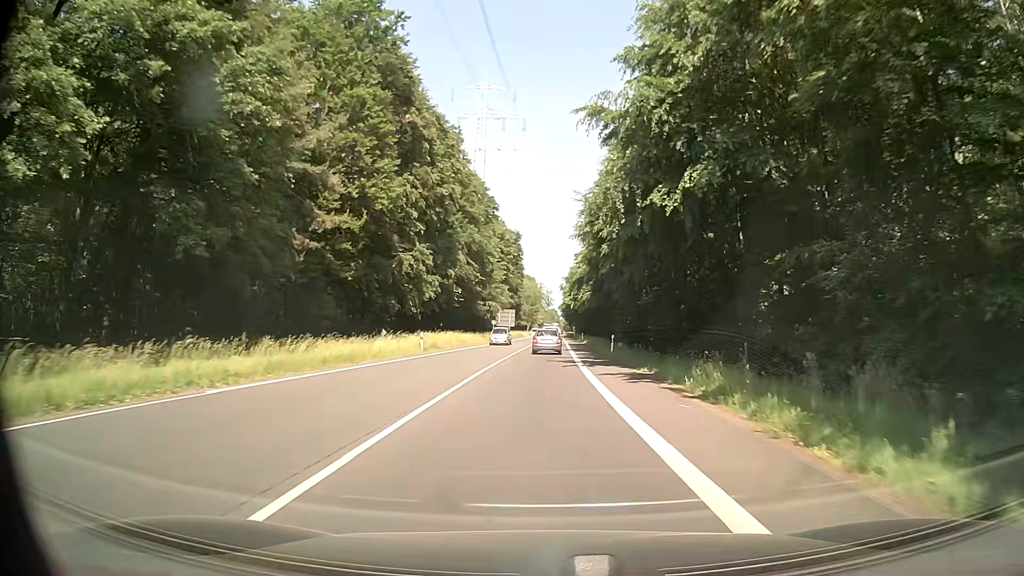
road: secondary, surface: asphalt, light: Day
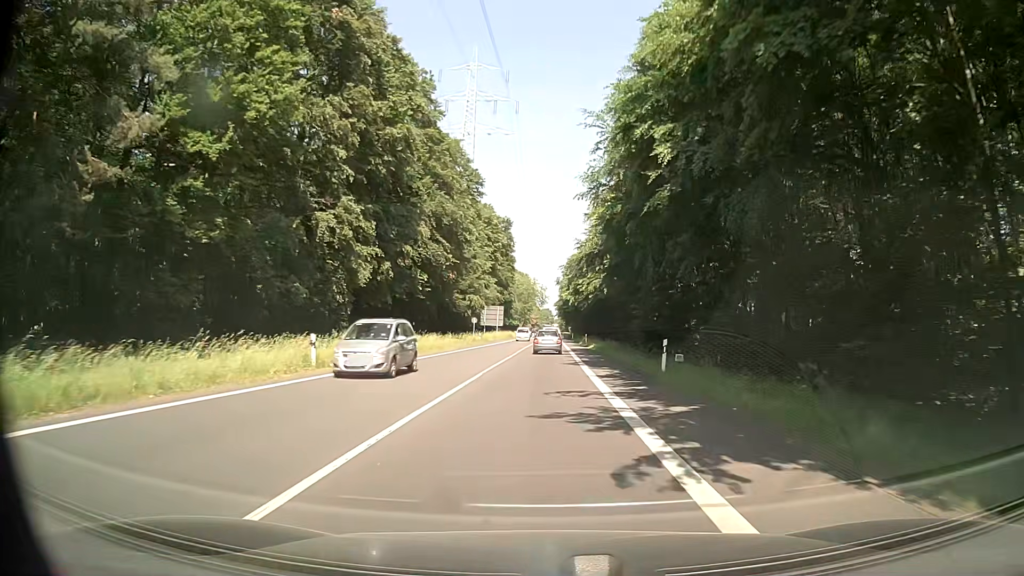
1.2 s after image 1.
(0.0, +19.2) m; 0°
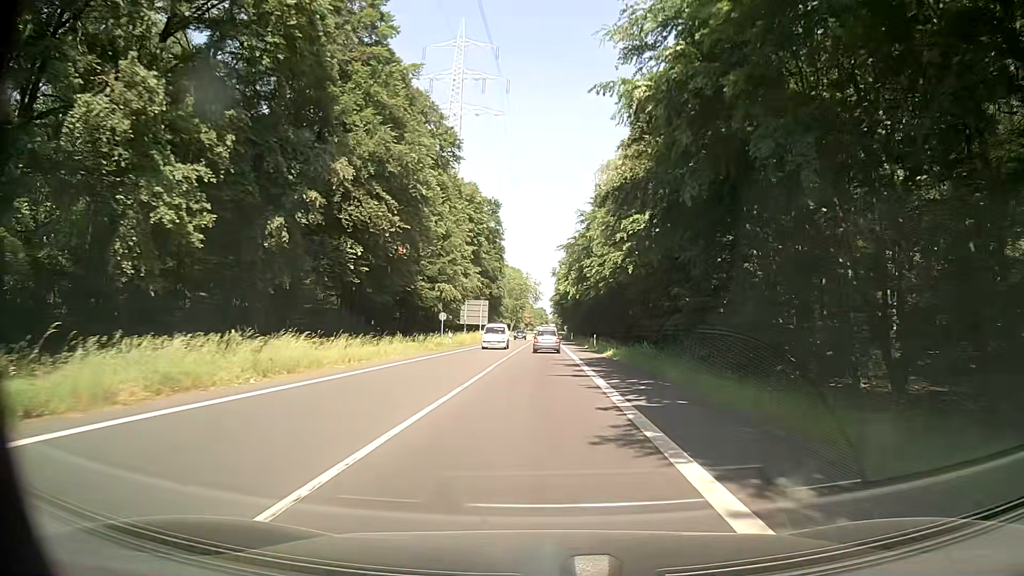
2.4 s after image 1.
(+0.2, +19.6) m; +1°
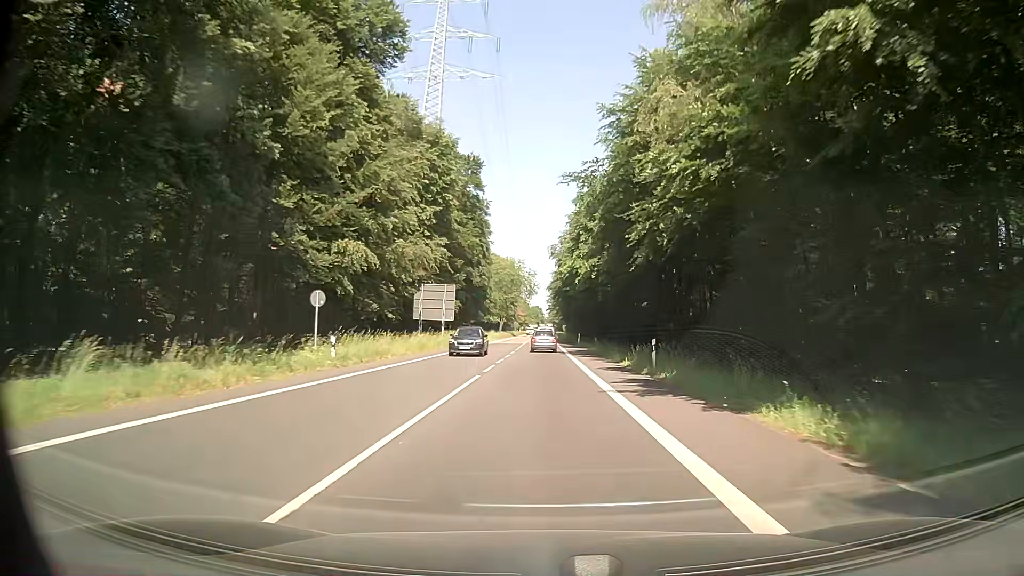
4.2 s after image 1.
(+0.2, +30.2) m; +1°
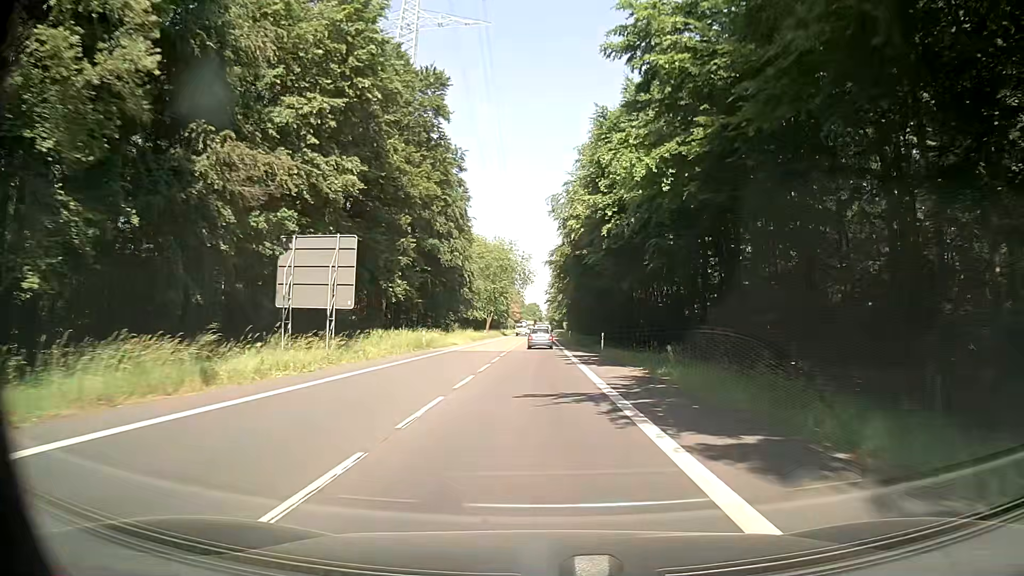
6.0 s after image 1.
(-0.4, +30.8) m; -1°
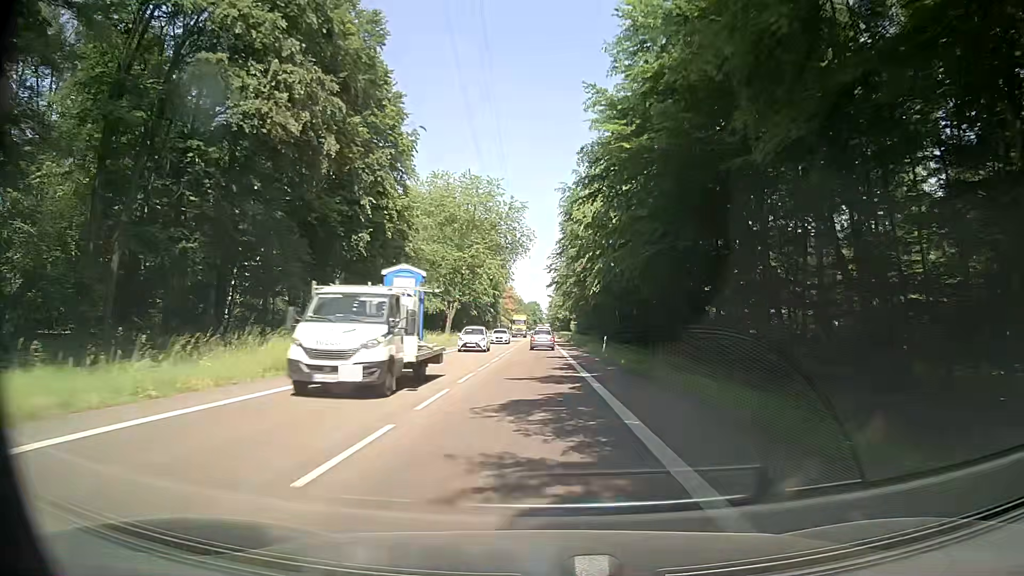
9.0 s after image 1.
(0.0, +52.2) m; -1°
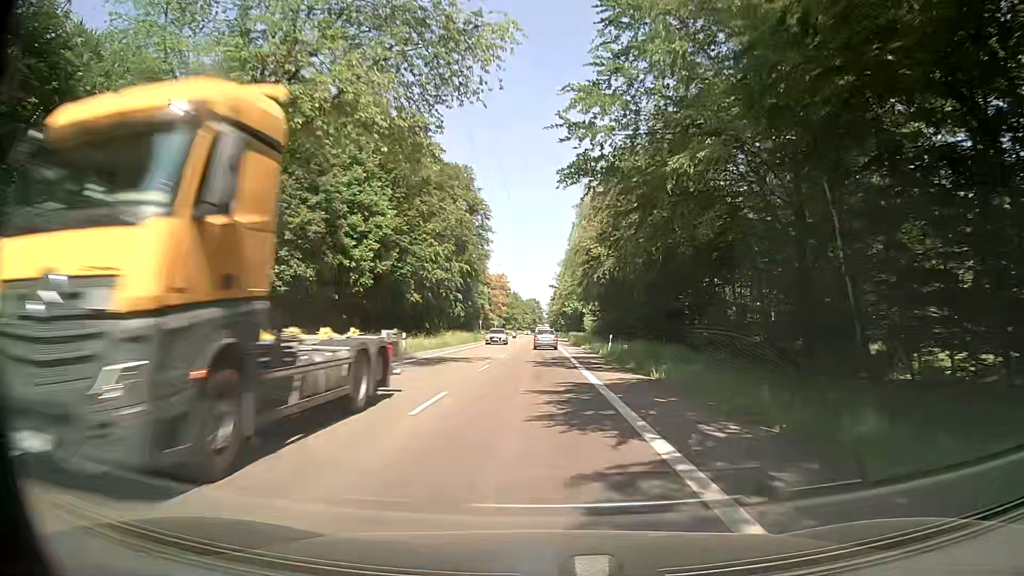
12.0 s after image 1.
(+0.5, +52.9) m; +1°
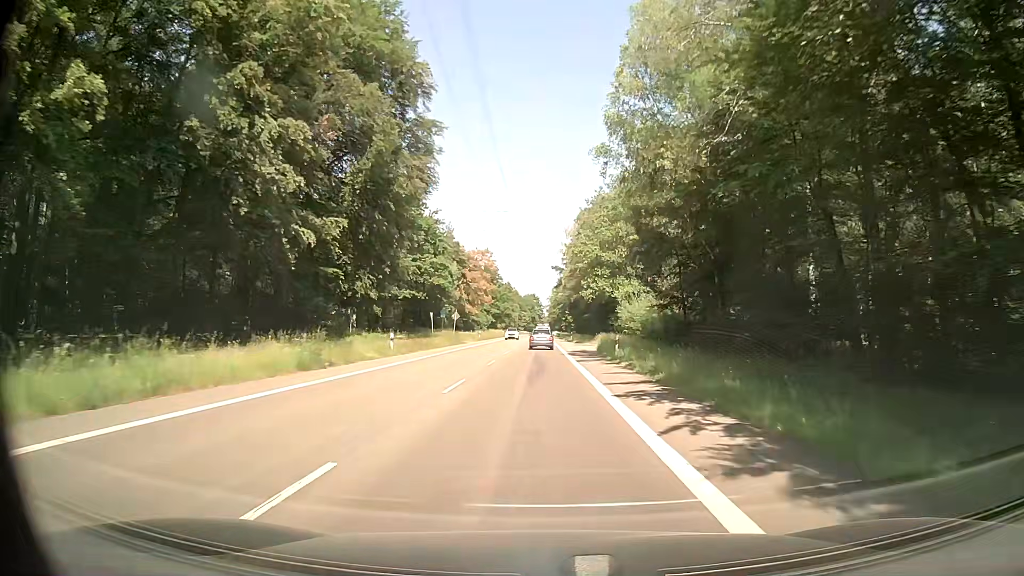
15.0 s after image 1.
(-0.1, +53.4) m; 0°
(0, +10) (0, +20) (0, +30) (0, +40) (0, +50) (0, +60) (0, +70) (-1, +80) (-1, +90) (-1, +100) m
